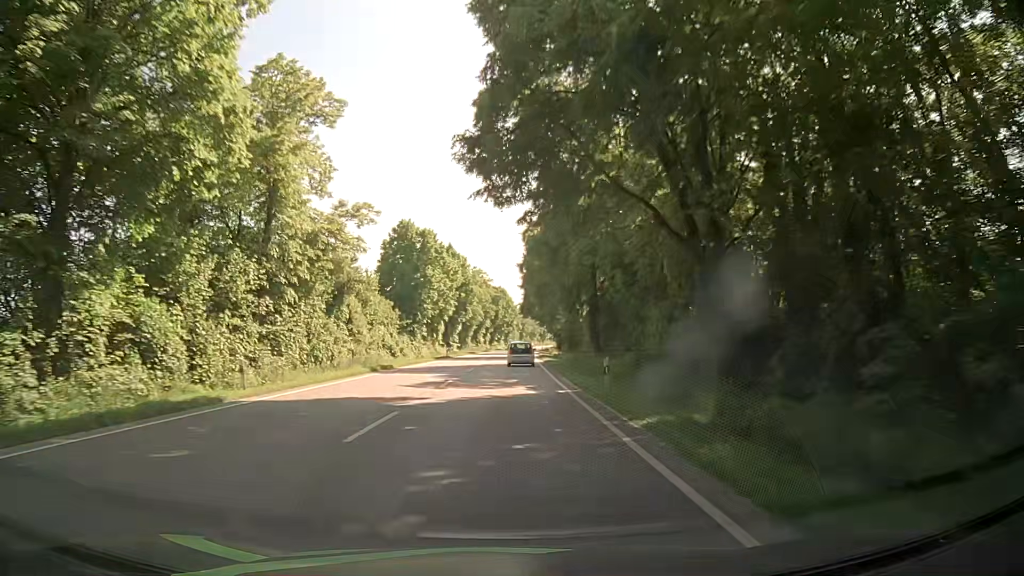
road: primary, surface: asphalt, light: Day
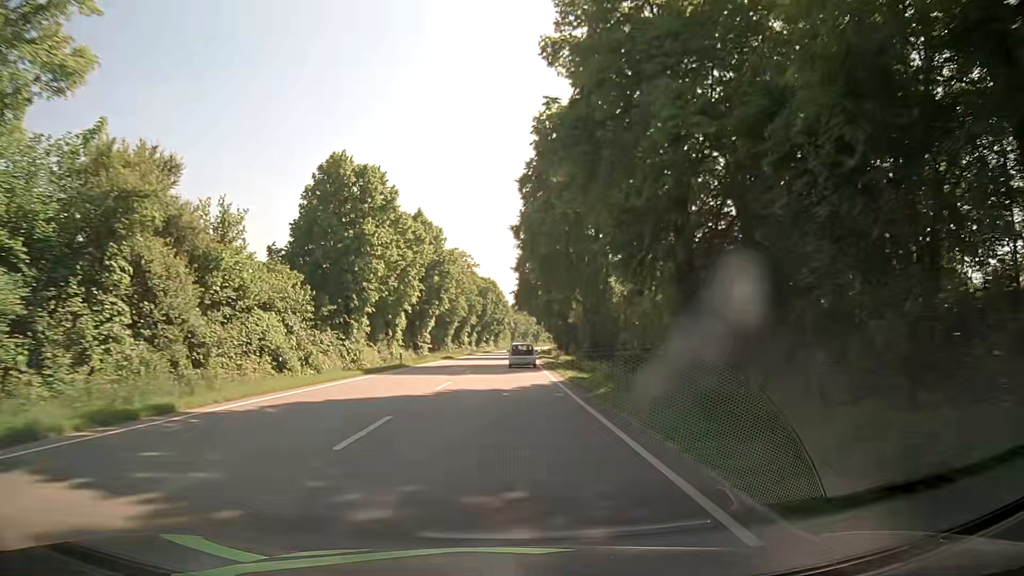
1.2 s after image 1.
(0.0, +24.6) m; 0°
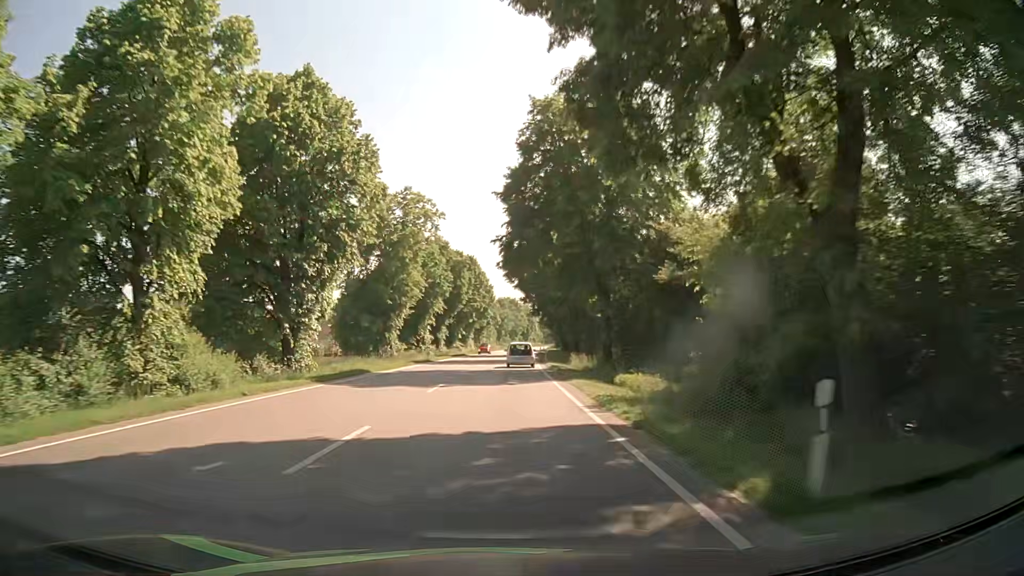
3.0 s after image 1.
(+0.5, +37.1) m; +1°
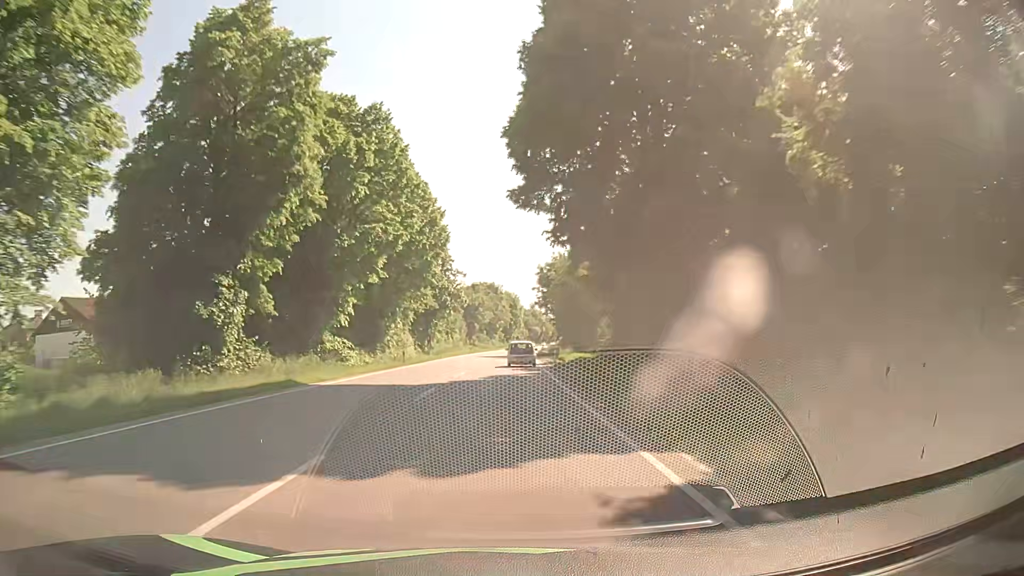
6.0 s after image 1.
(+1.1, +62.2) m; +2°
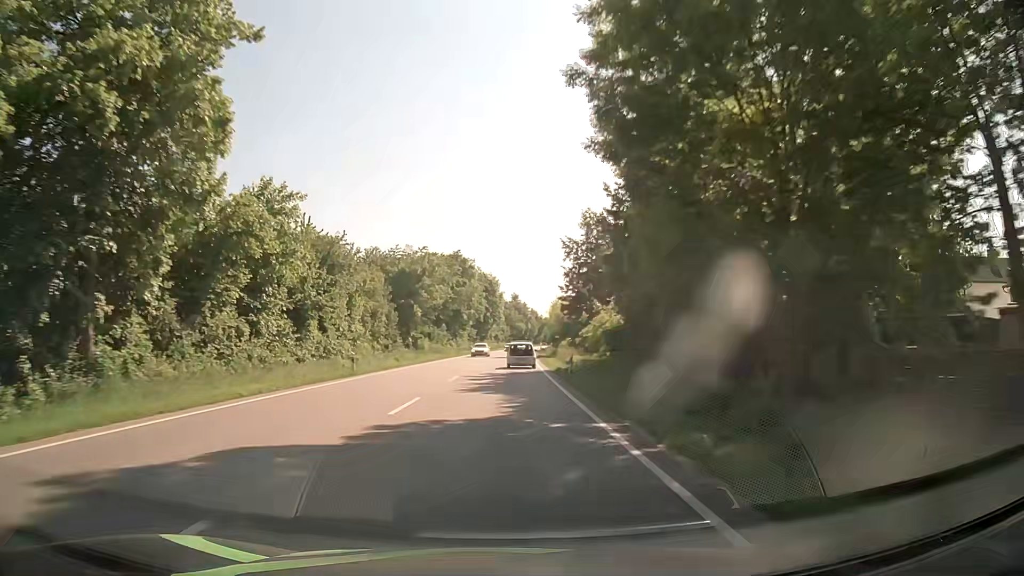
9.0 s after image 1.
(+1.0, +62.3) m; +2°
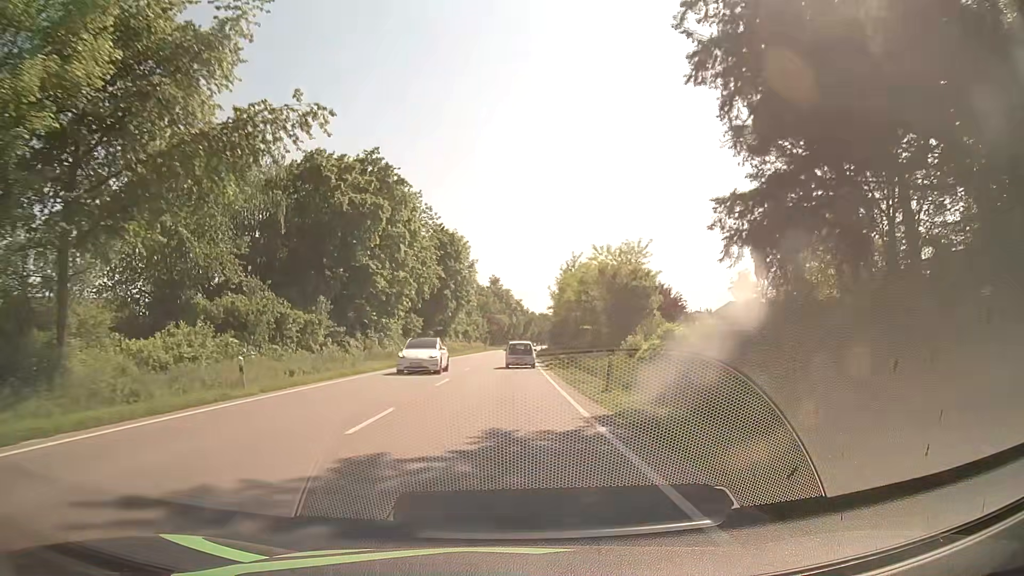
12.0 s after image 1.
(+1.1, +62.2) m; +2°
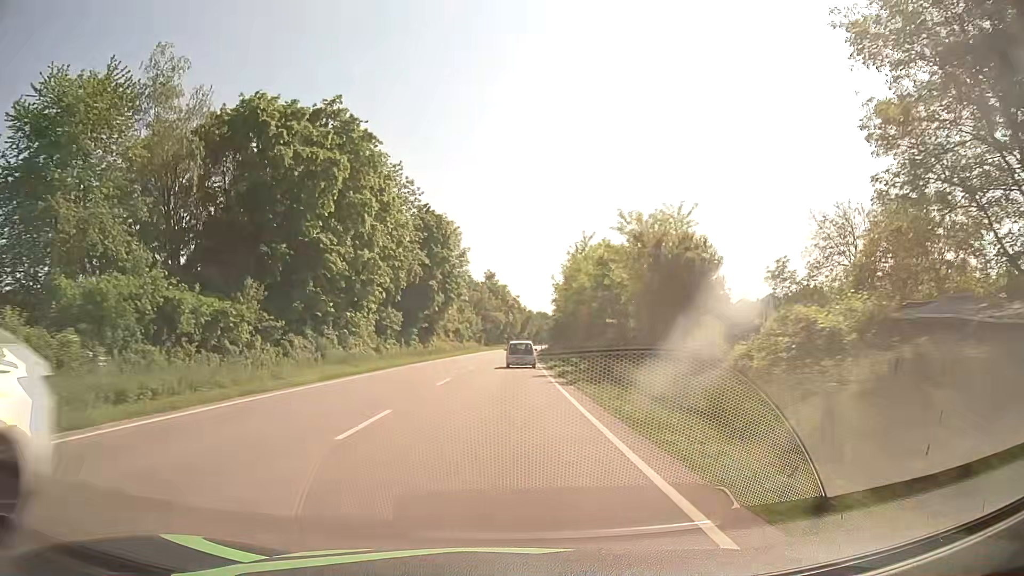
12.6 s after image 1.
(0.0, +12.4) m; 0°
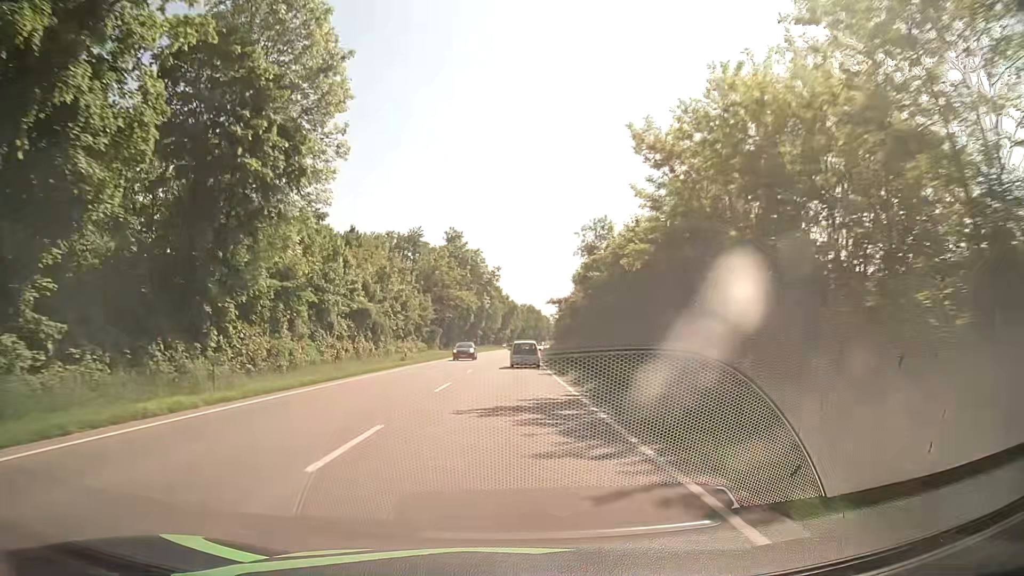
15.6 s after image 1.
(+0.9, +61.8) m; +1°
(0, +10) (0, +20) (+1, +30) (+1, +40) (+1, +50) (+2, +60) (+2, +70) (+3, +80) (+3, +90) (+4, +100) m
